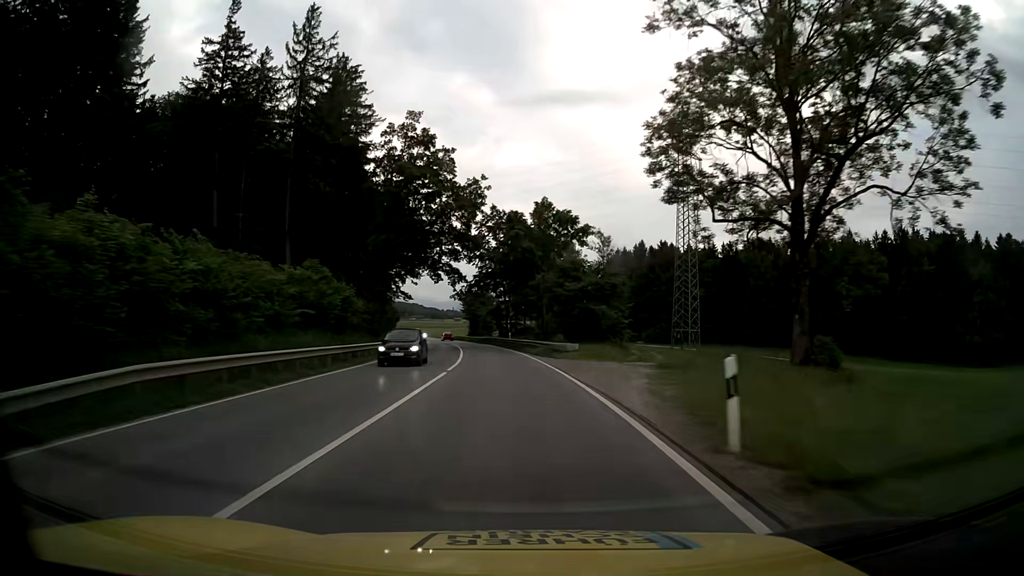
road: primary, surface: asphalt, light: Day
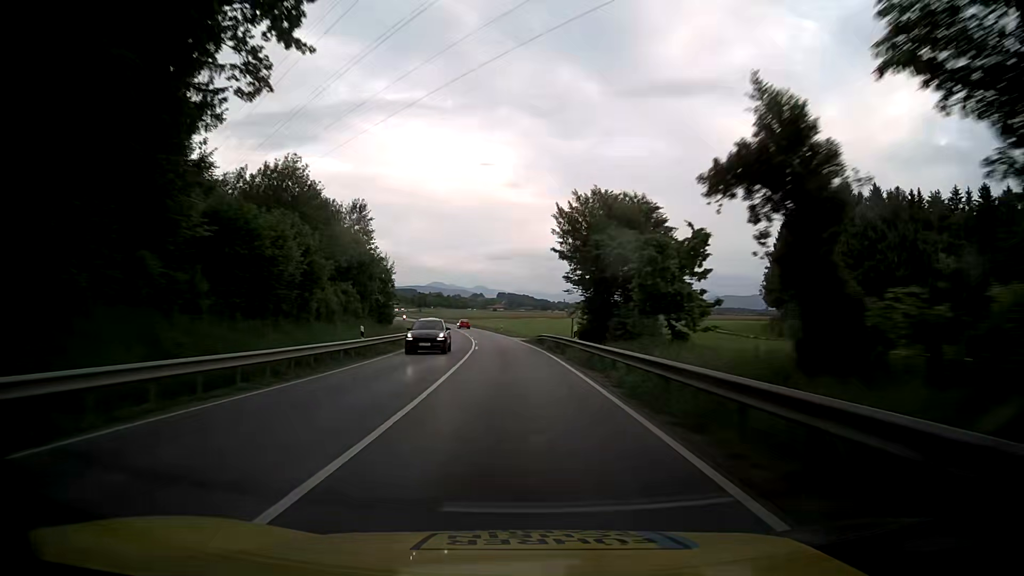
(-6.7, +79.0) m; -10°
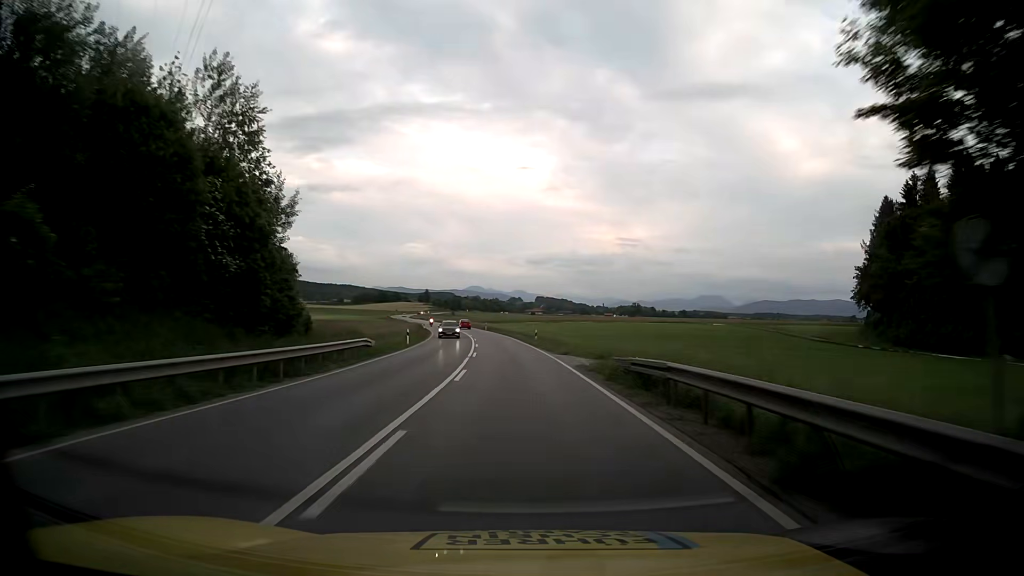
(-0.6, +31.8) m; -3°
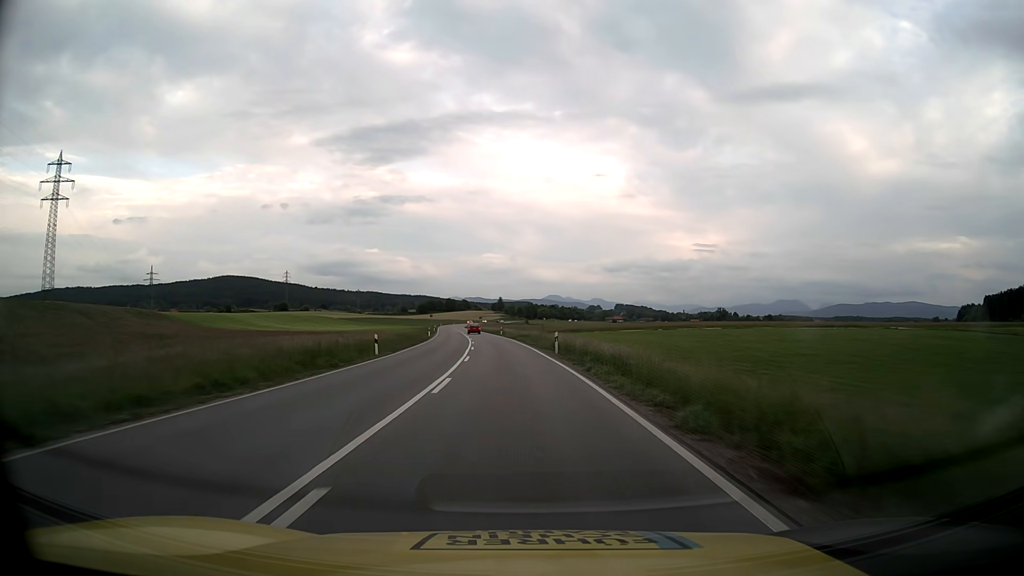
(-2.8, +63.3) m; -6°
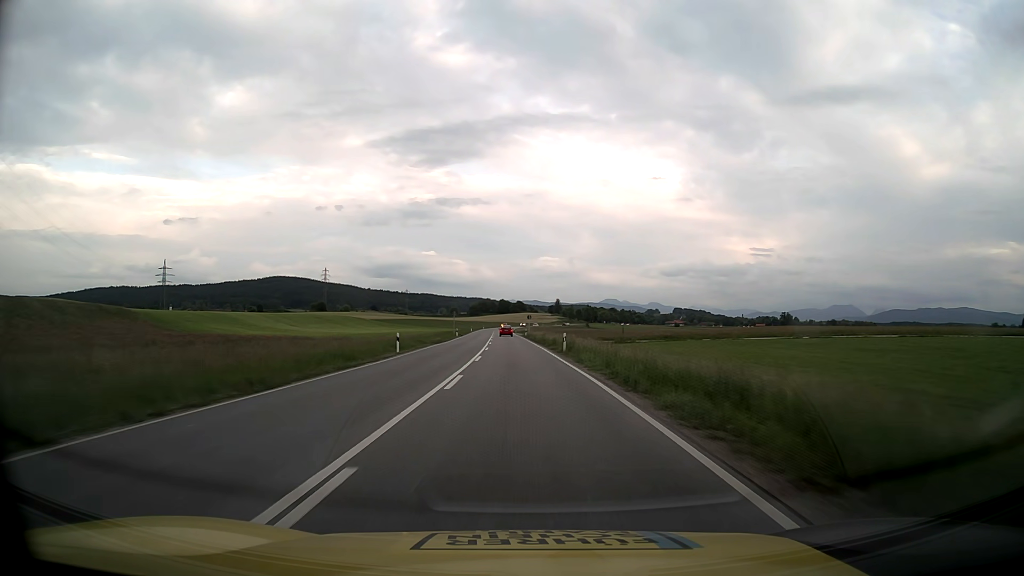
(-2.2, +47.2) m; -5°
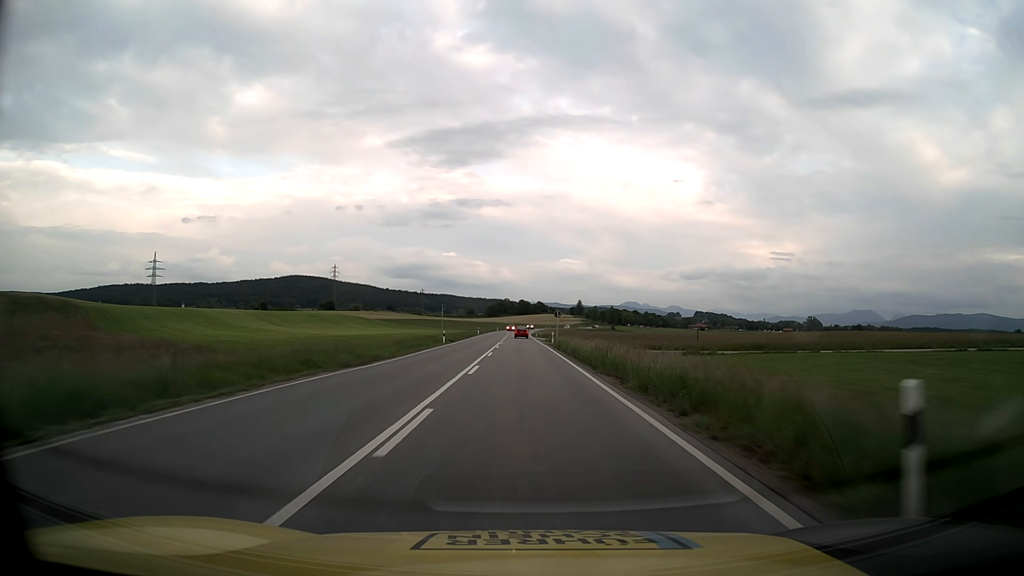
(-0.6, +31.5) m; -2°
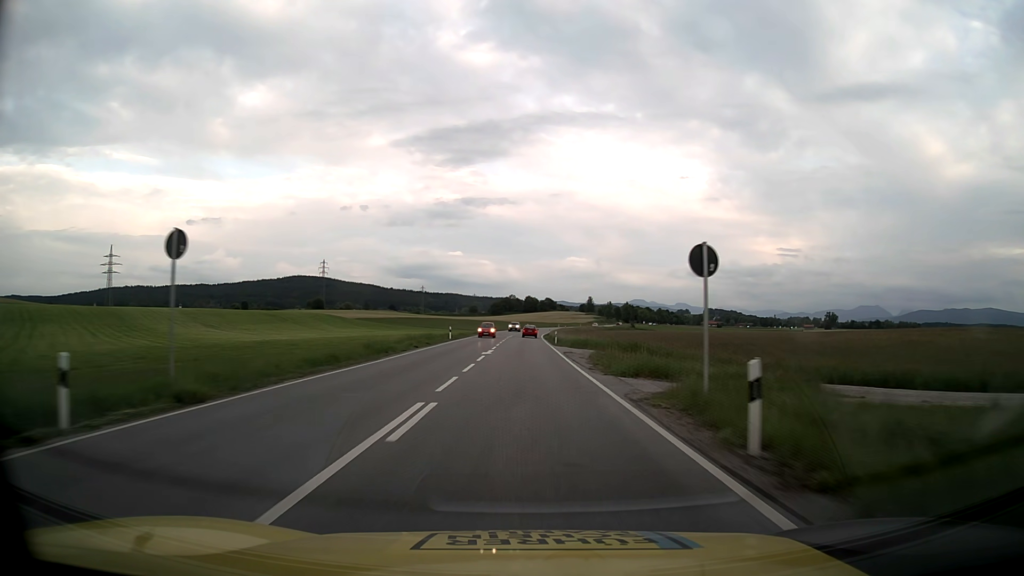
(-0.4, +47.1) m; -1°
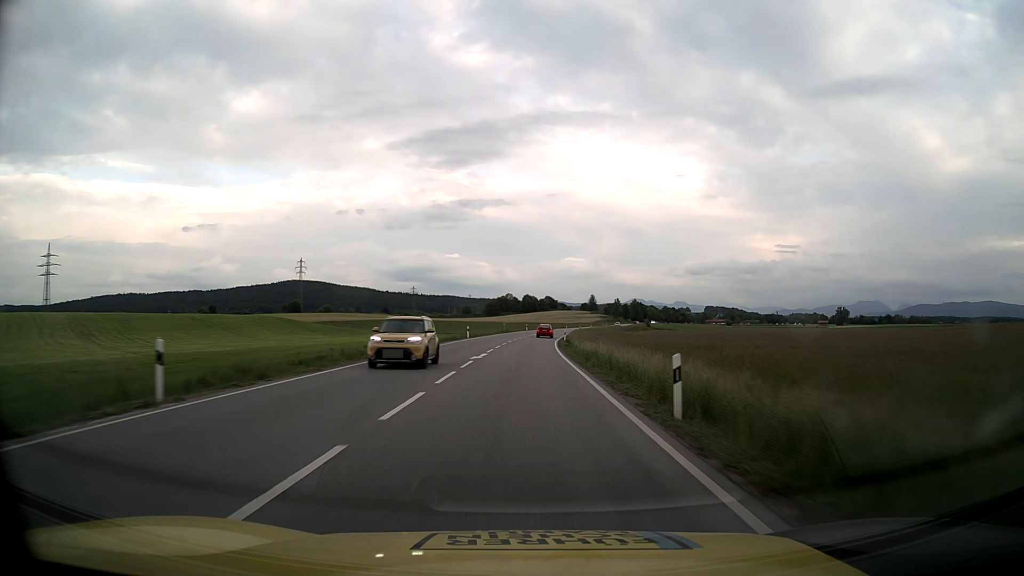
(+0.1, +46.4) m; 0°
(0, +10) (0, +20) (0, +30) (0, +40) (+1, +50) (+1, +60) (+2, +70) (+2, +80) (+3, +90) (+5, +100) m
